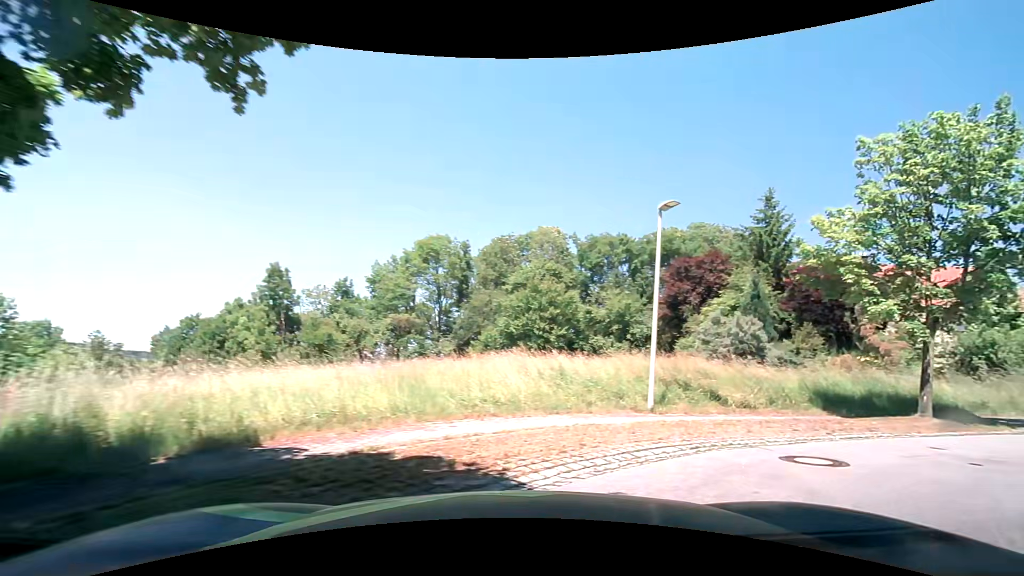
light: Day
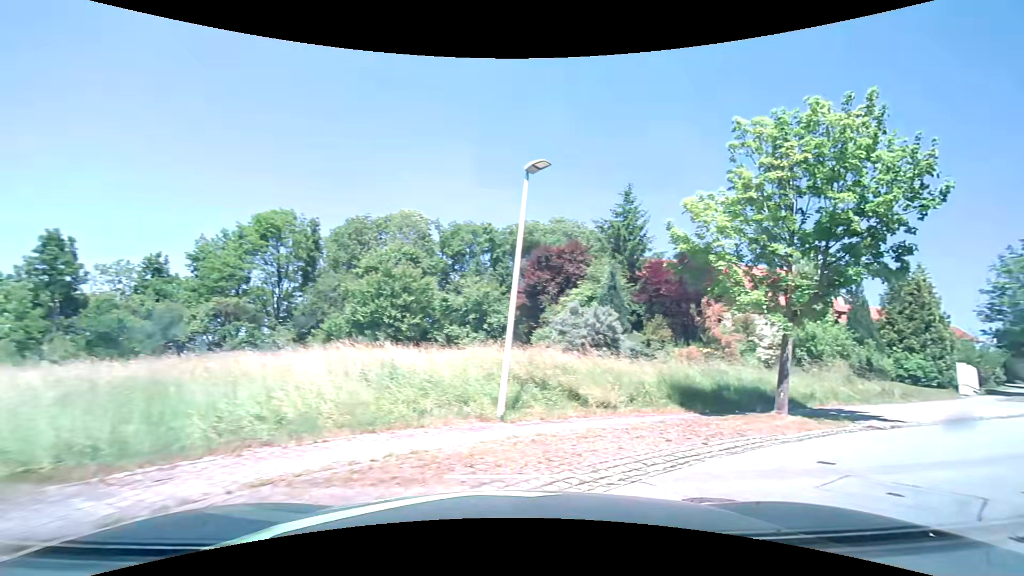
(+0.3, +2.8) m; +16°
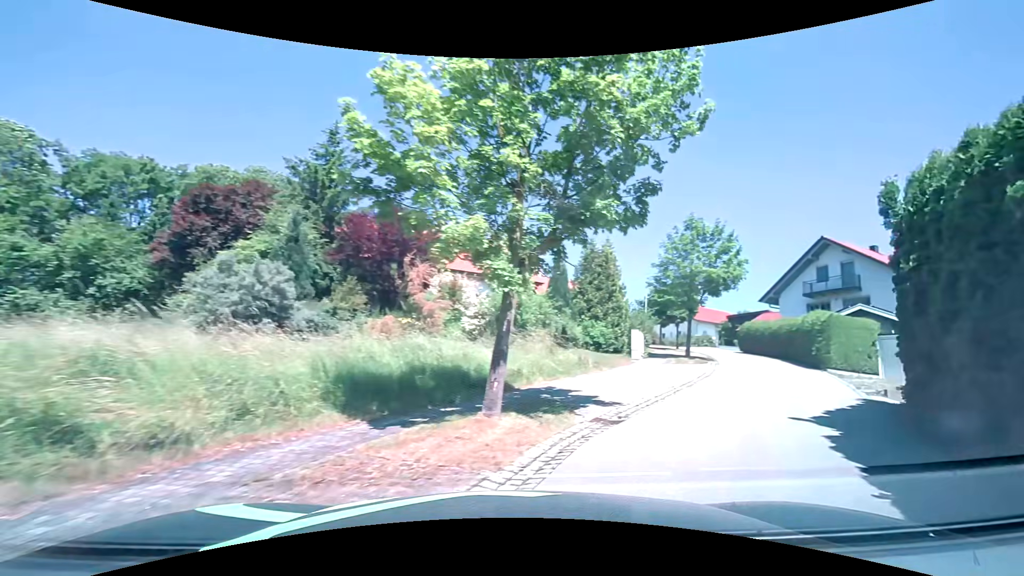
(+1.7, +5.7) m; +35°
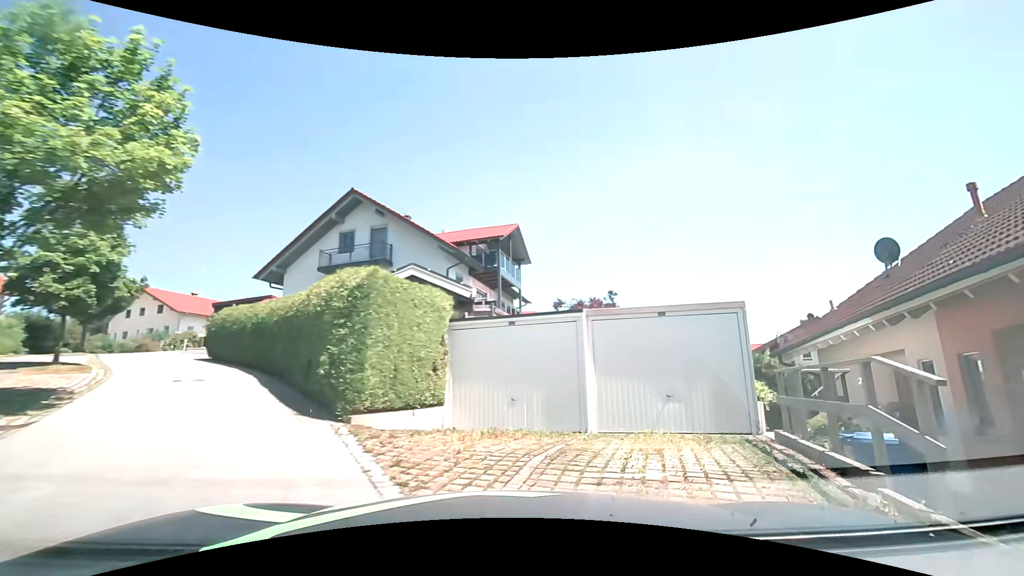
(+7.1, +15.0) m; +50°
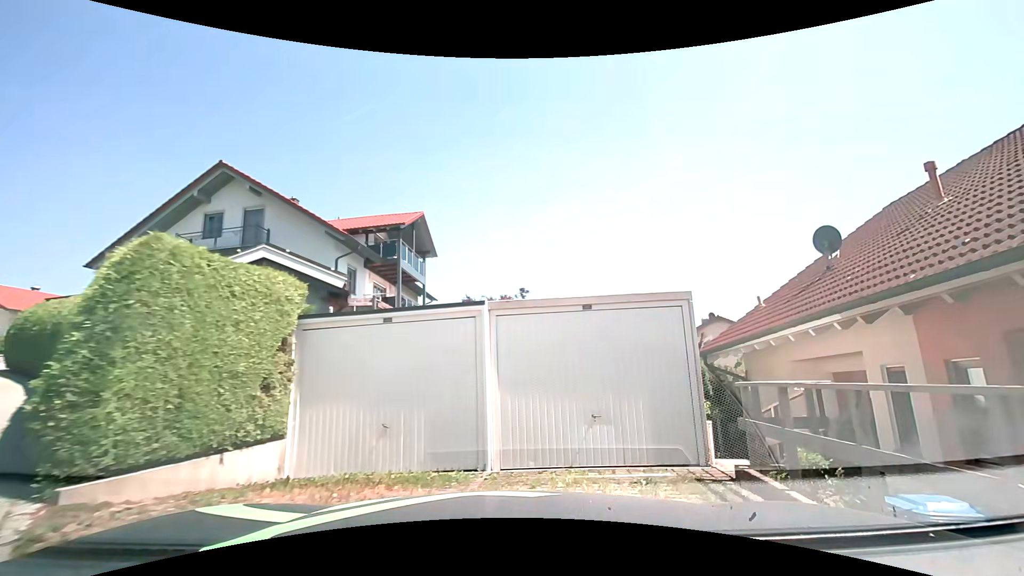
(+0.3, +2.6) m; +11°
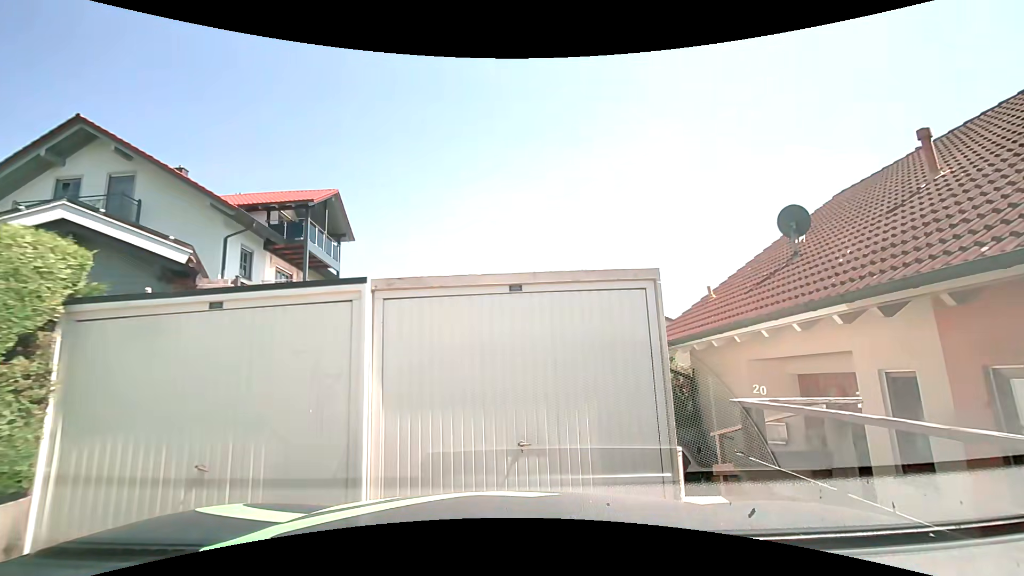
(+0.2, +2.2) m; +9°
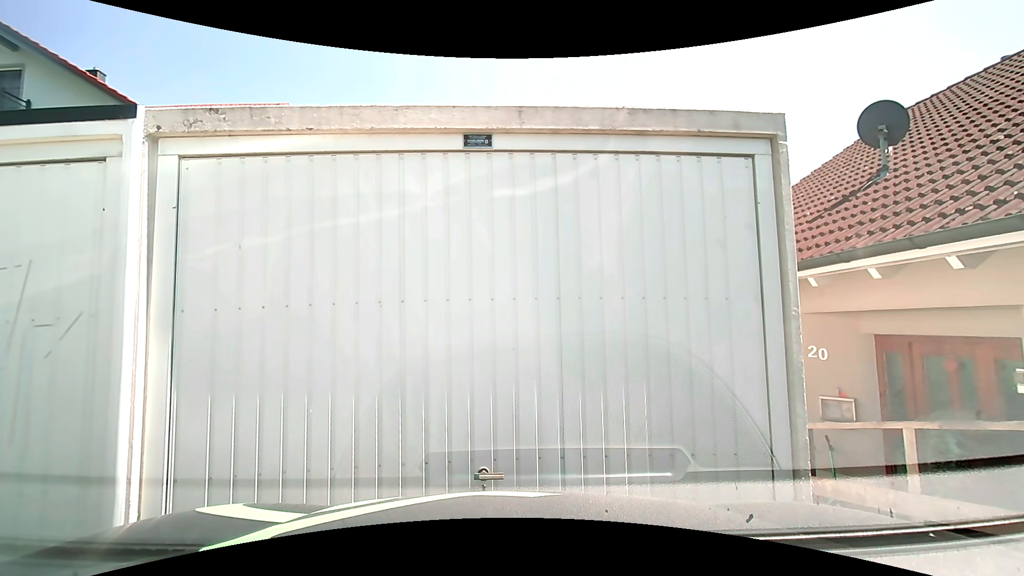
(0.0, +2.5) m; +1°
